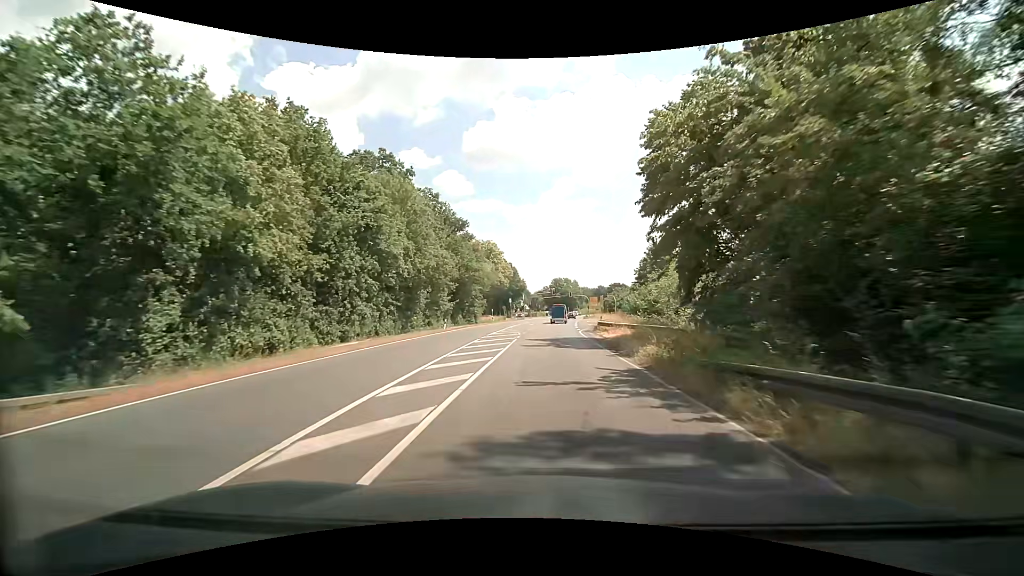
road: primary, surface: asphalt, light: Day
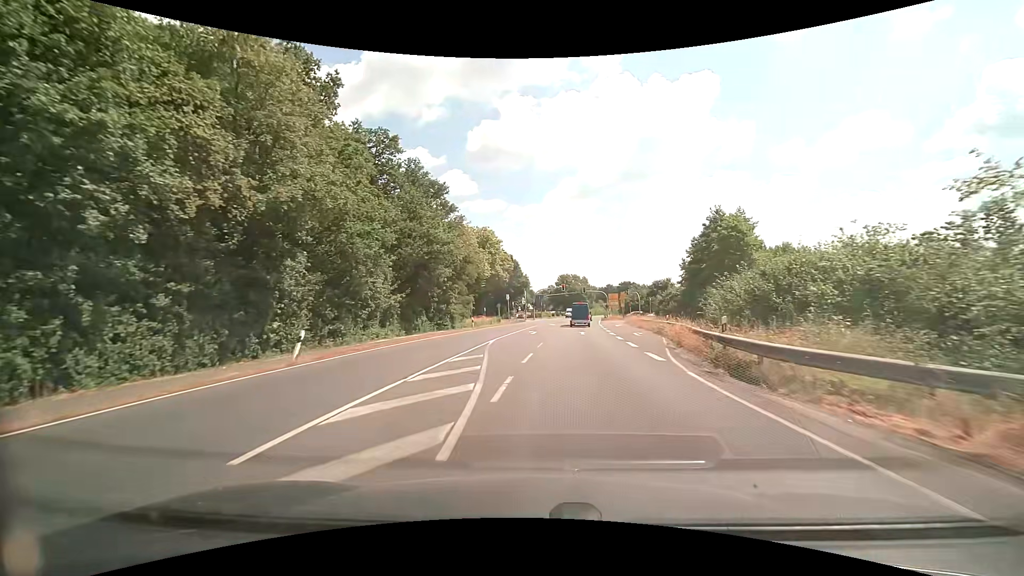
(+0.3, +25.9) m; +1°
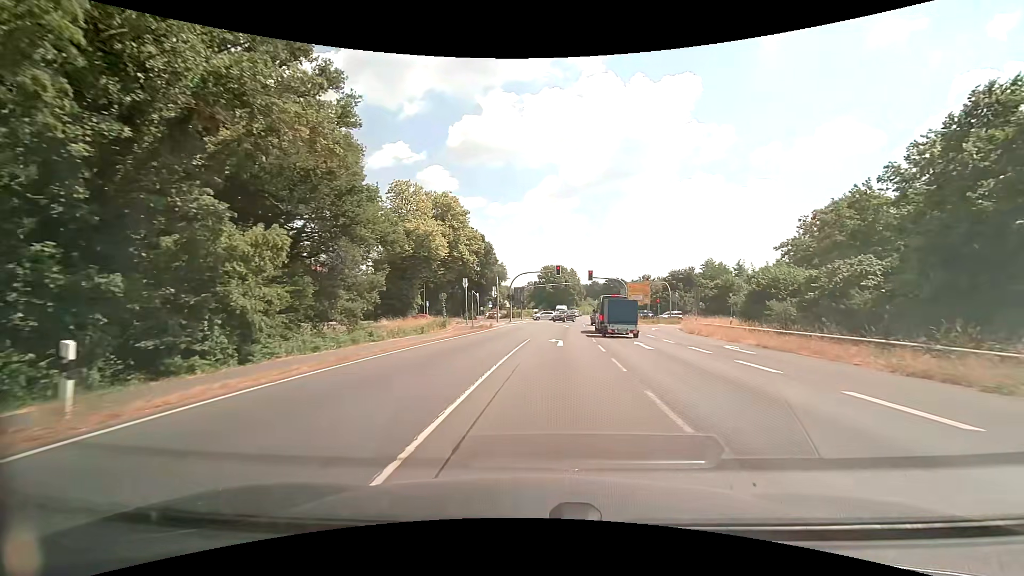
(0.0, +37.6) m; +2°
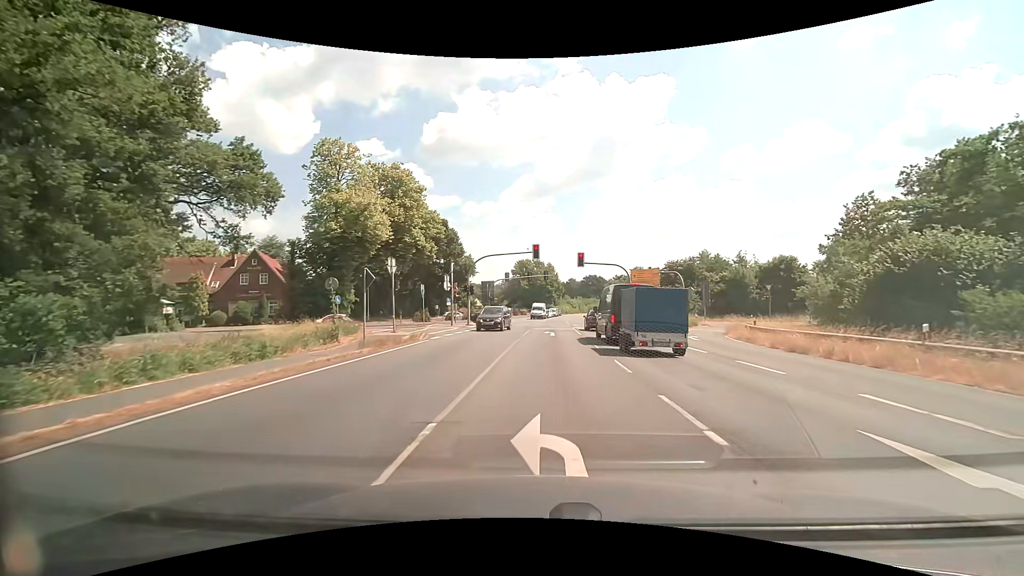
(+0.6, +18.4) m; +3°
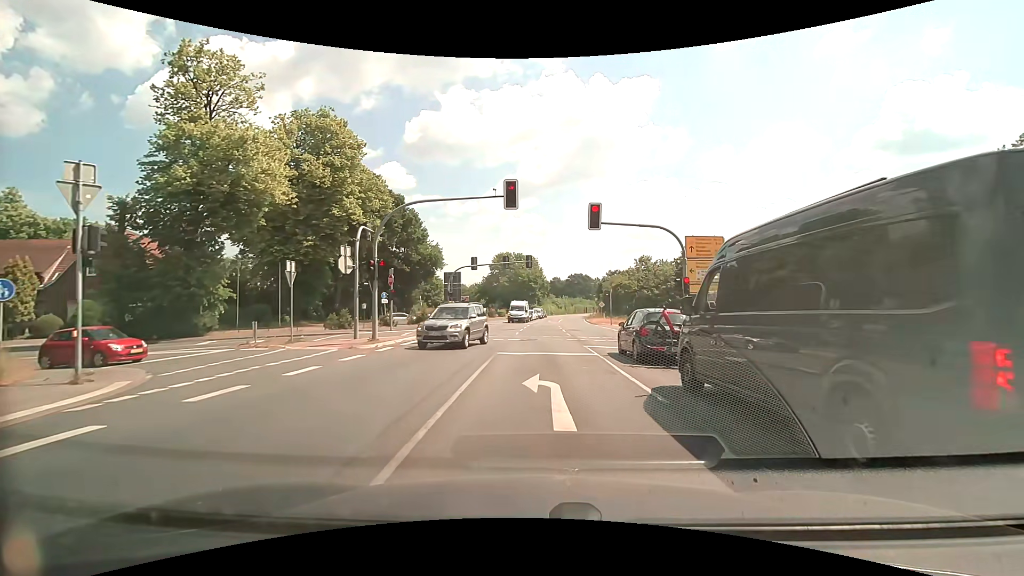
(+0.3, +21.3) m; +2°
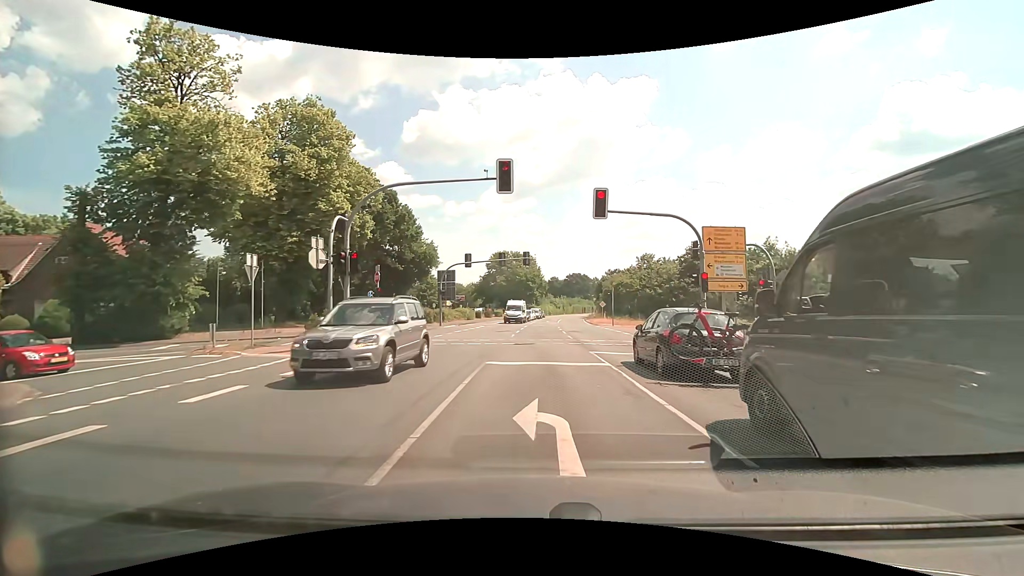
(0.0, +2.9) m; 0°
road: secondary_link
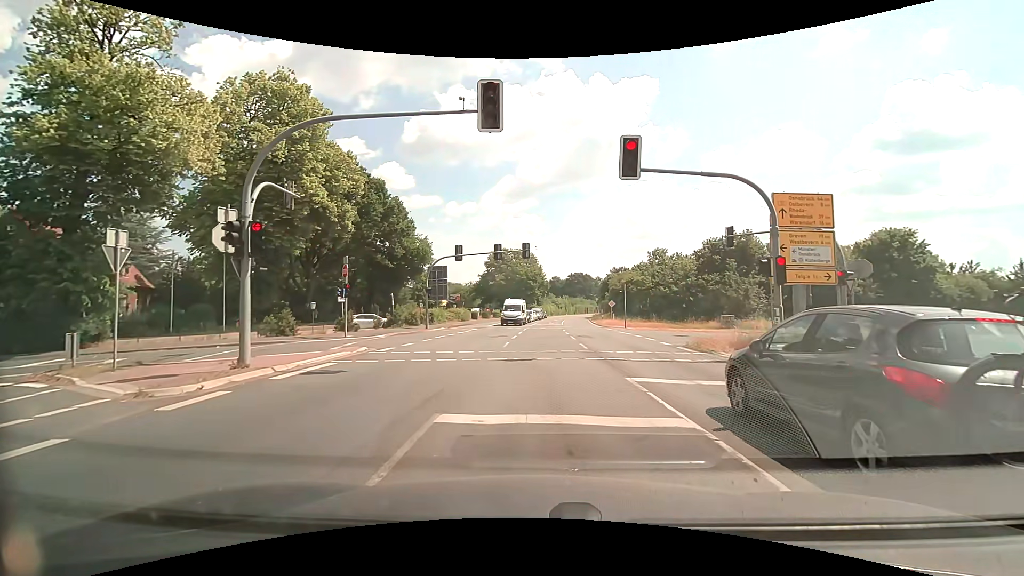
(0.0, +6.5) m; 0°
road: primary
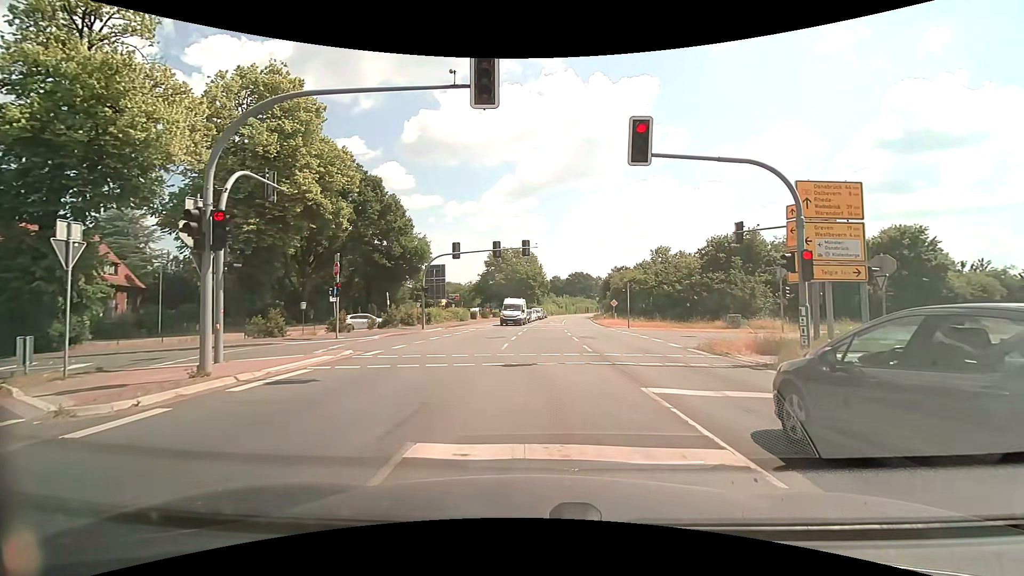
(0.0, +1.4) m; 0°
(0, +10) (-3, +19) (-12, +24) (-22, +22) (-31, +19) (-41, +16) (-50, +12) (-59, +8) (-69, +4) (-78, +1) m
